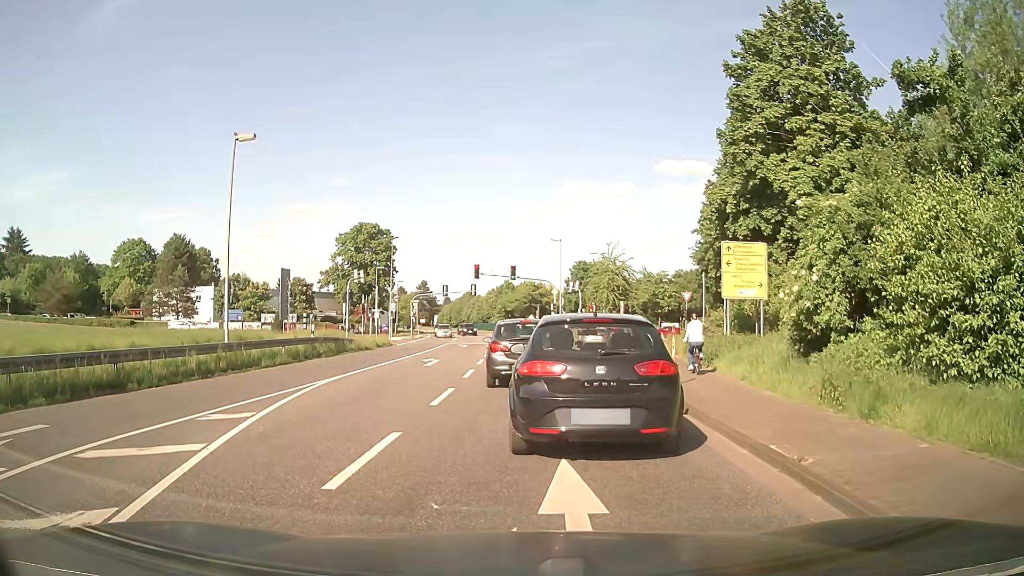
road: secondary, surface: asphalt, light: Day
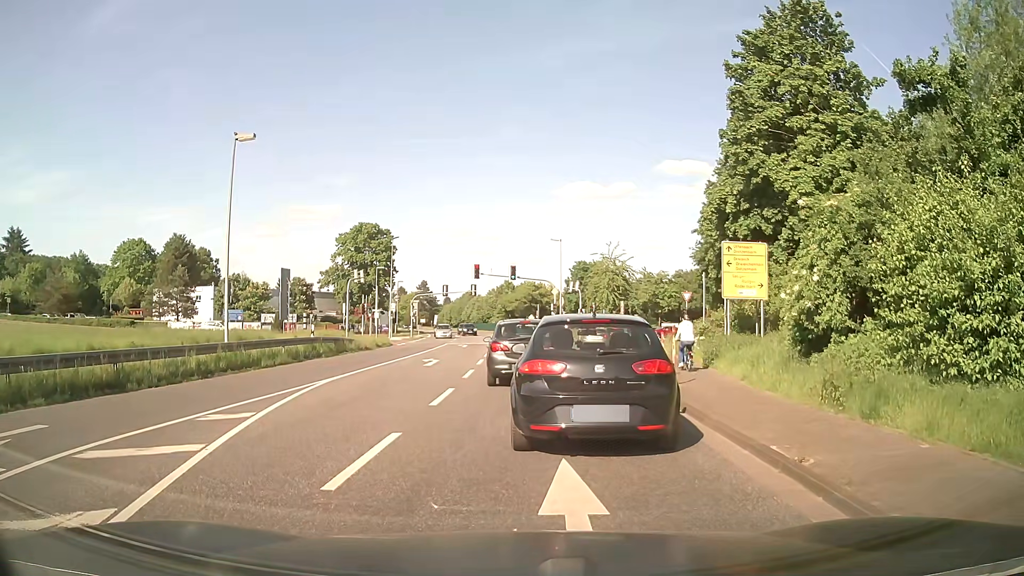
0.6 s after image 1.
(0.0, +0.1) m; 0°
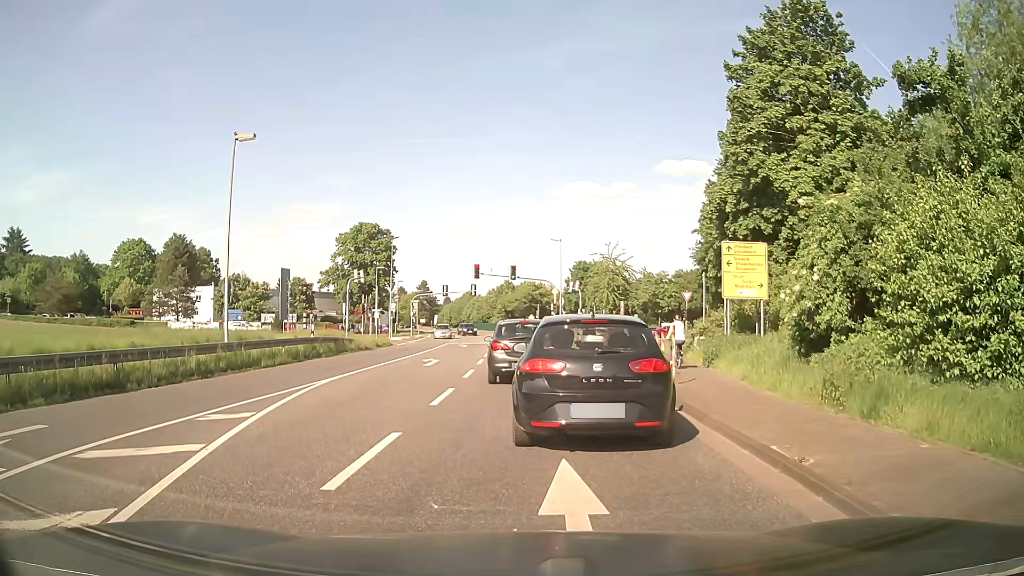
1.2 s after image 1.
(0.0, 0.0) m; 0°
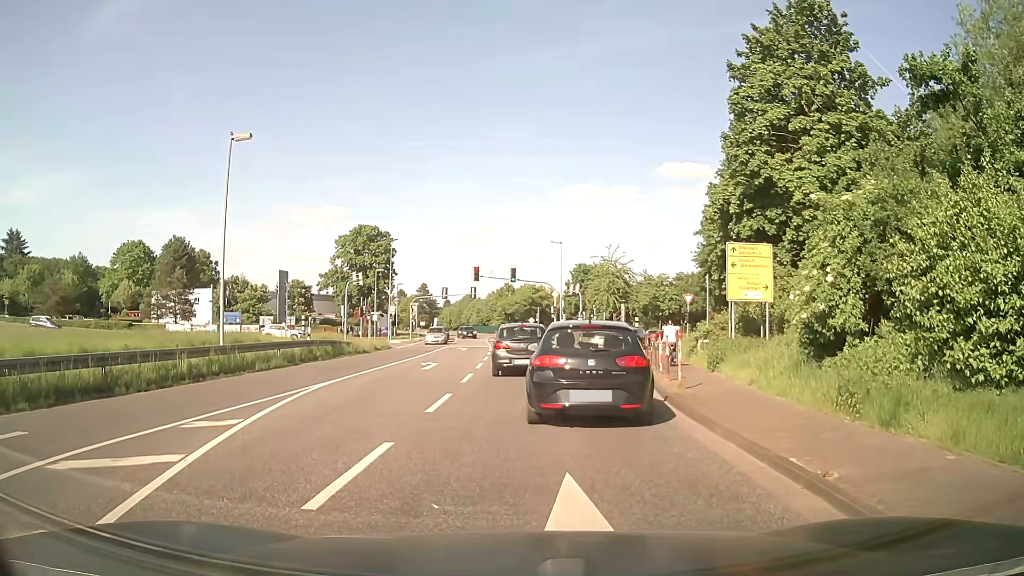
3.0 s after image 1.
(0.0, +0.6) m; 0°
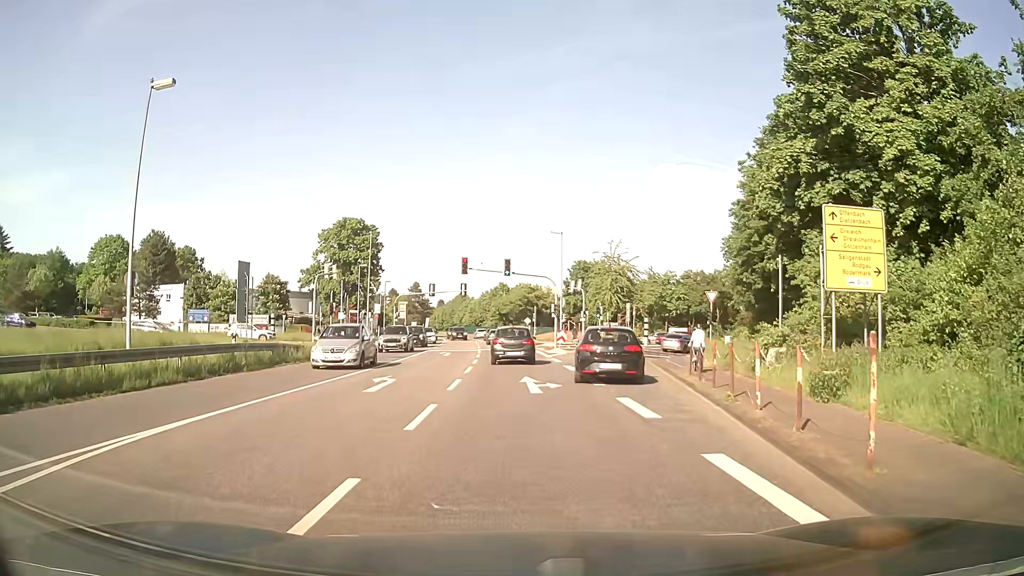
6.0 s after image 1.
(+0.1, +8.3) m; +2°
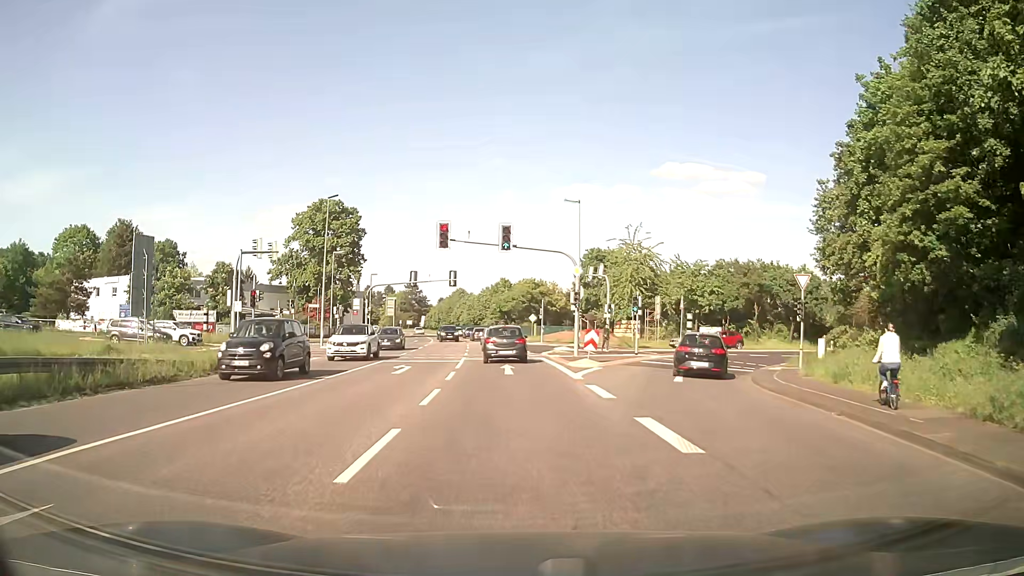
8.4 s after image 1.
(0.0, +15.6) m; 0°
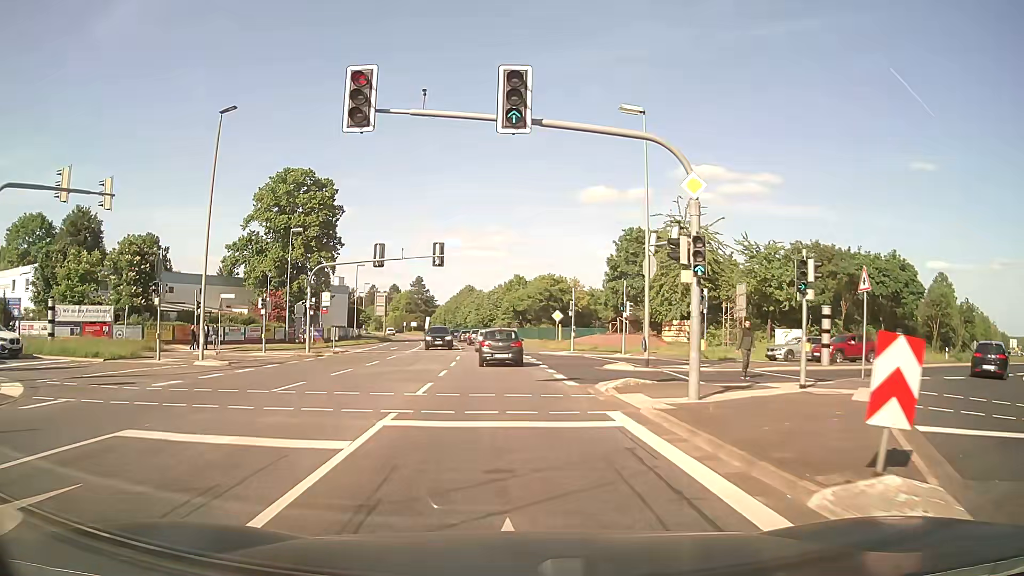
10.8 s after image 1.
(-0.2, +20.6) m; -1°
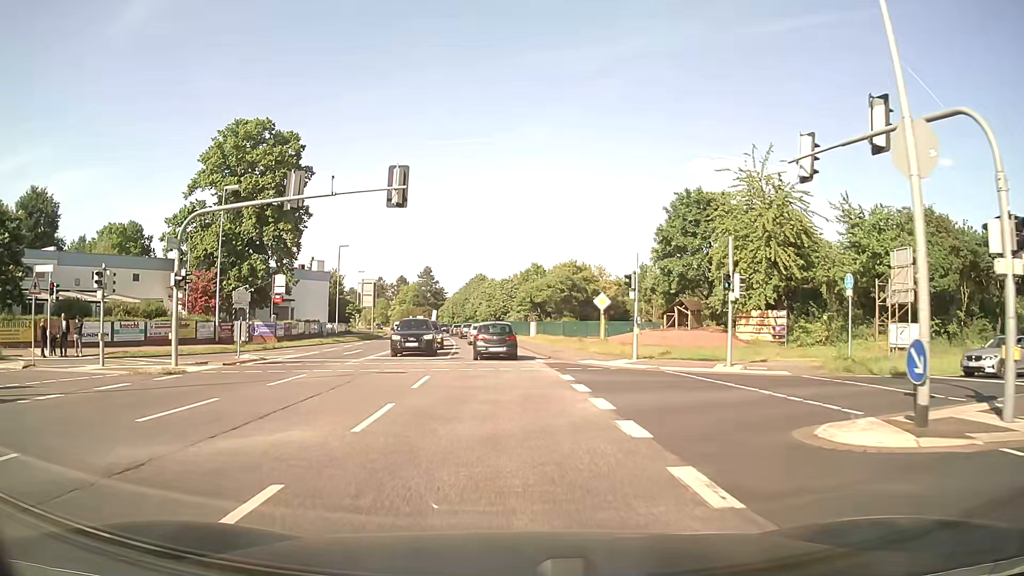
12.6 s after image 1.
(-0.2, +18.0) m; -1°
(0, +10) (0, +20) (-1, +30) (-2, +40) (-3, +50) (-4, +60) (-5, +70) (-7, +80) (-8, +89) (-10, +99) m
